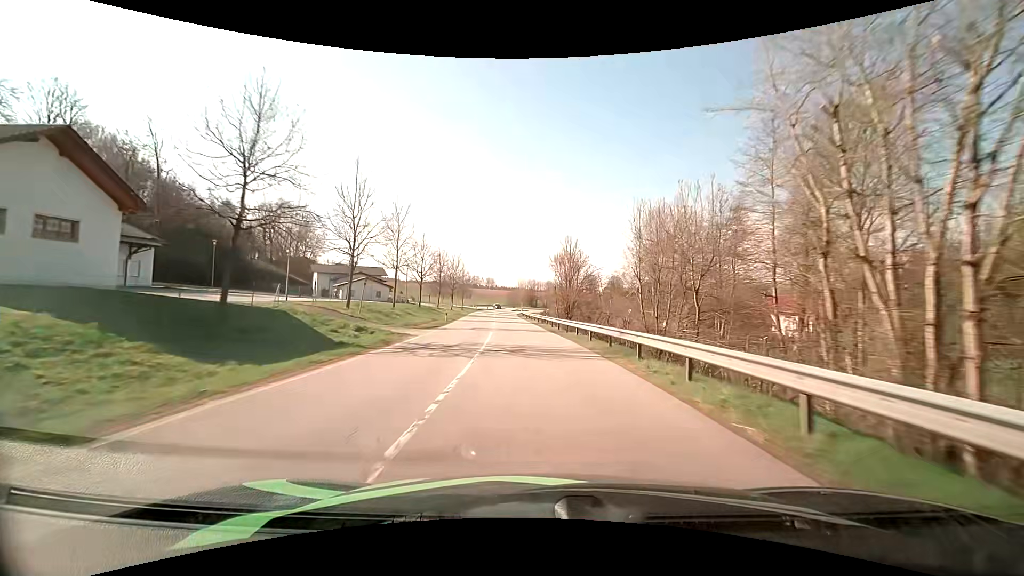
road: secondary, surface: asphalt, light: Day
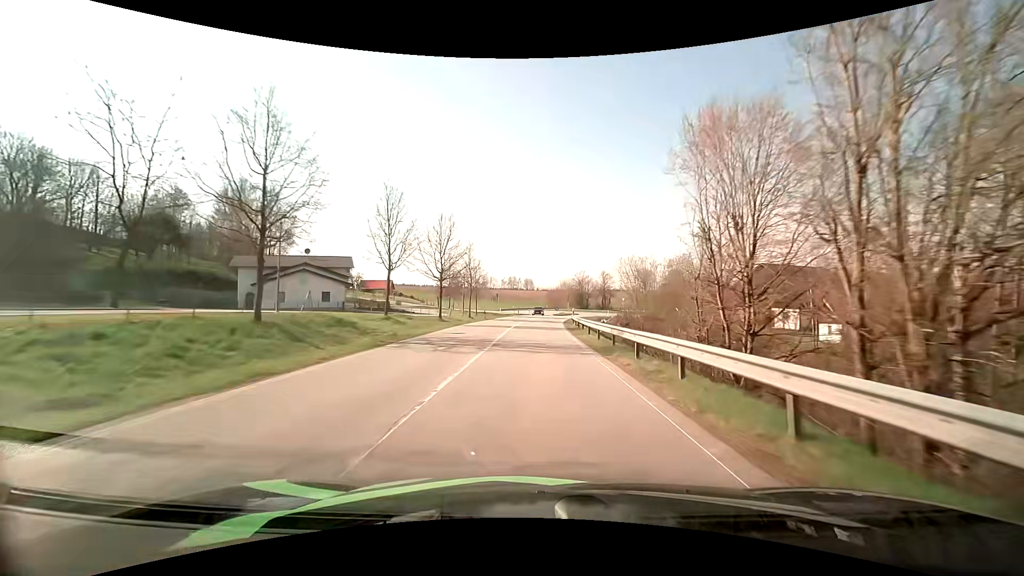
(-2.1, +44.0) m; -5°
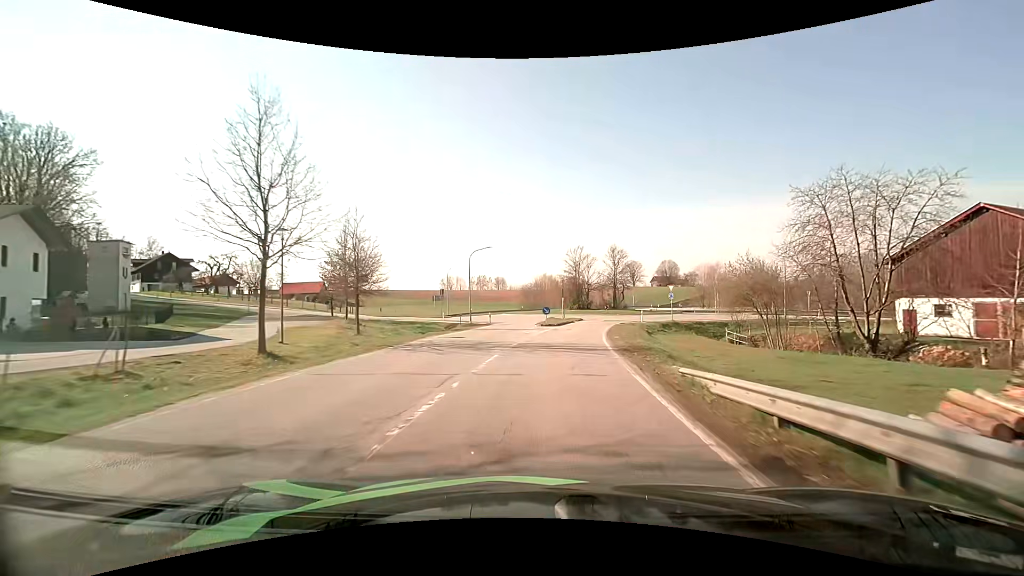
(+0.3, +45.3) m; +2°
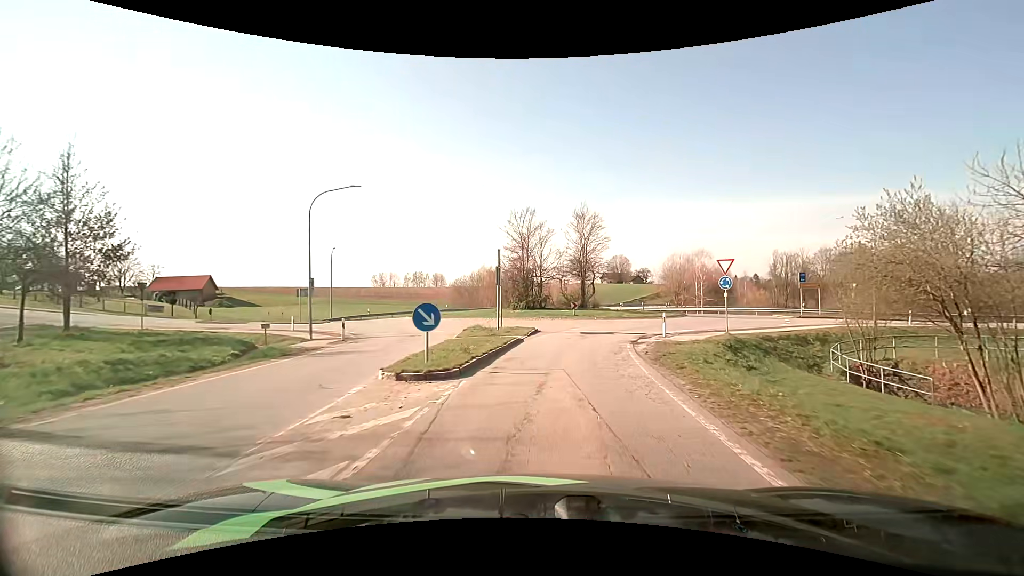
(+1.5, +26.0) m; +6°
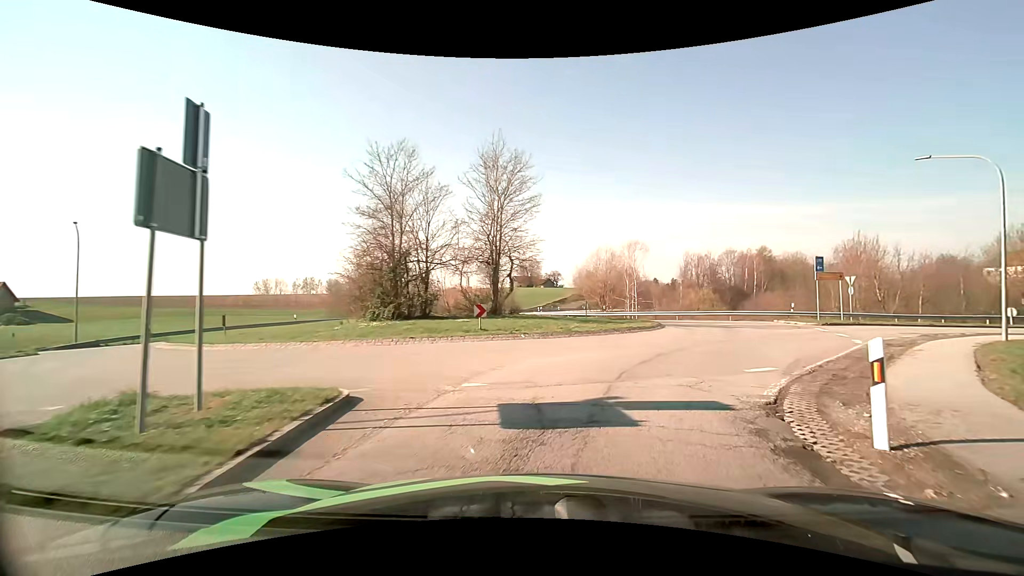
(+1.1, +18.3) m; +10°
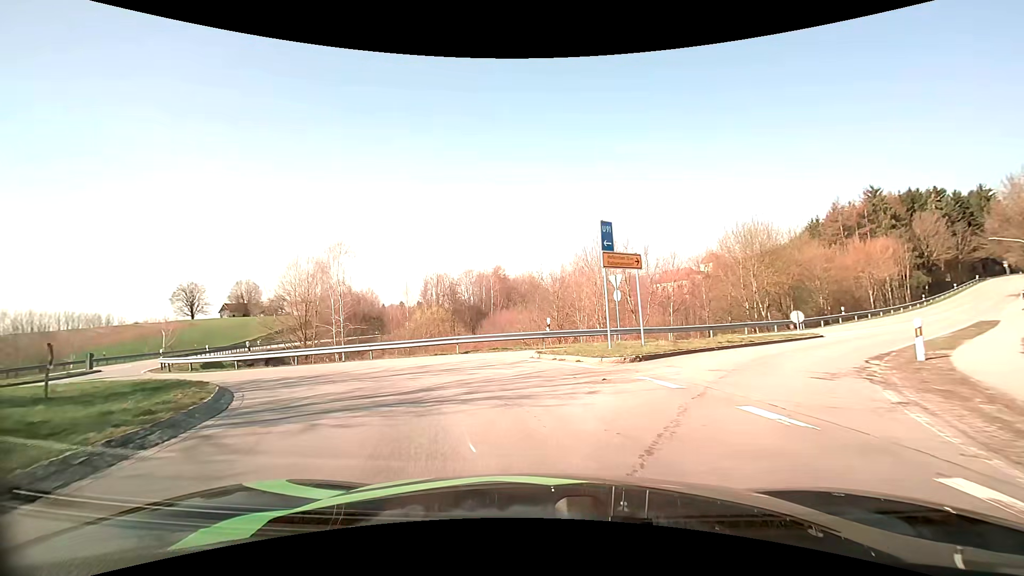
(+6.7, +18.4) m; +30°
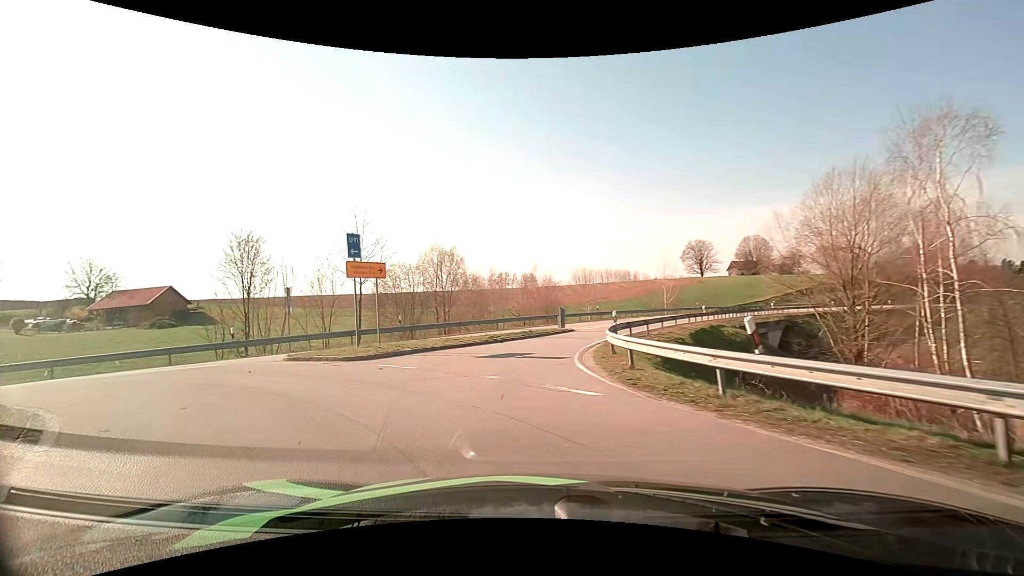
(-8.4, +18.0) m; -53°
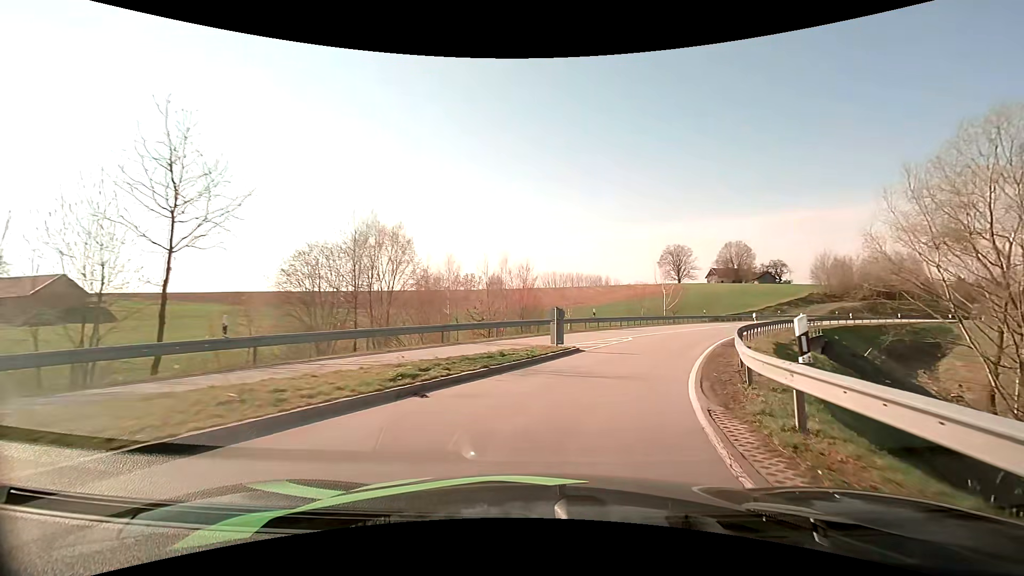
(-1.1, +14.8) m; +3°
(+1, +10) (+3, +20) (+7, +29) (+12, +38) (+17, +46) (+22, +55) (+28, +63) (+34, +71) (+41, +78) (+48, +85) m
